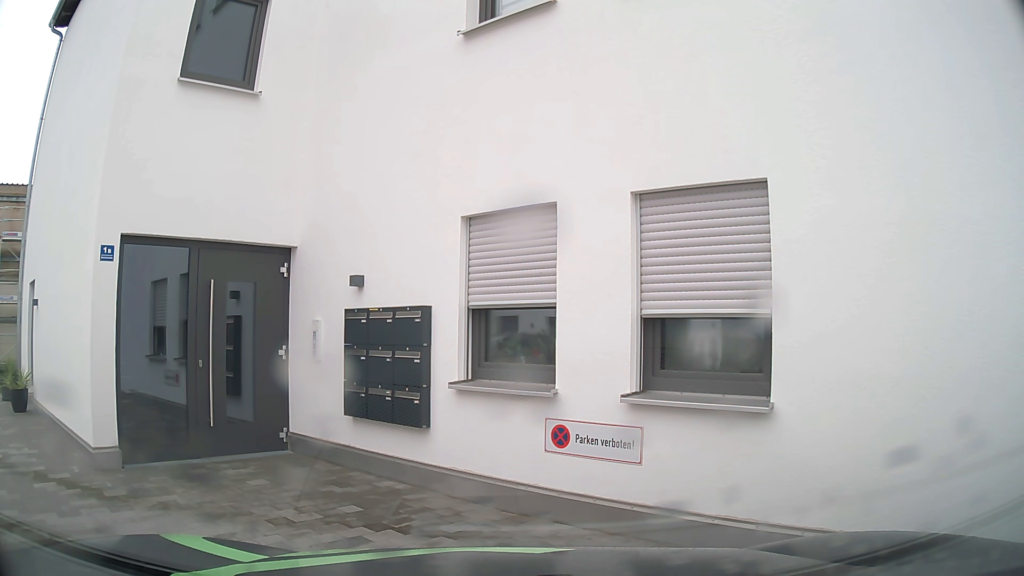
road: tertiary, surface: asphalt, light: Day
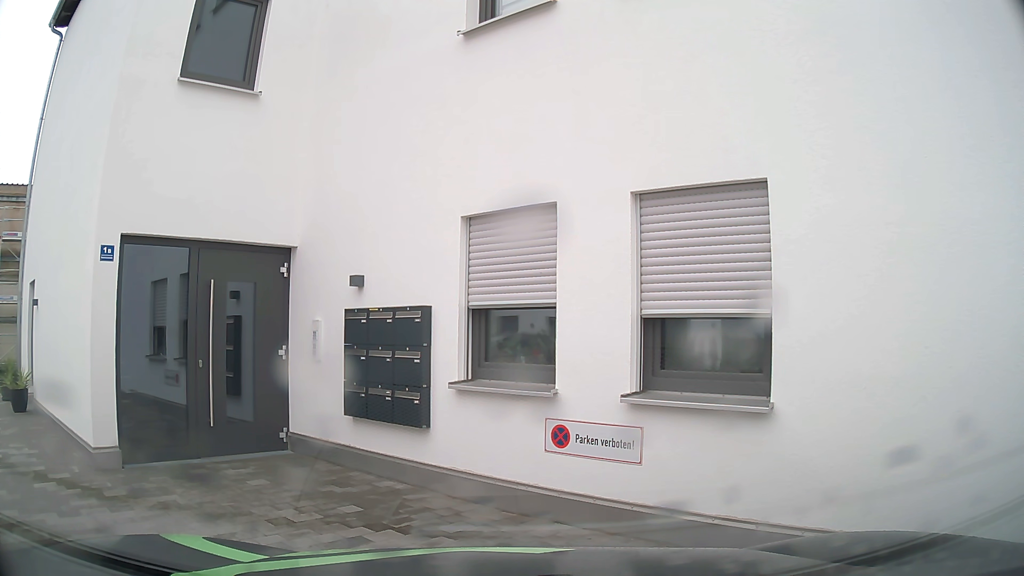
(0.0, 0.0) m; 0°
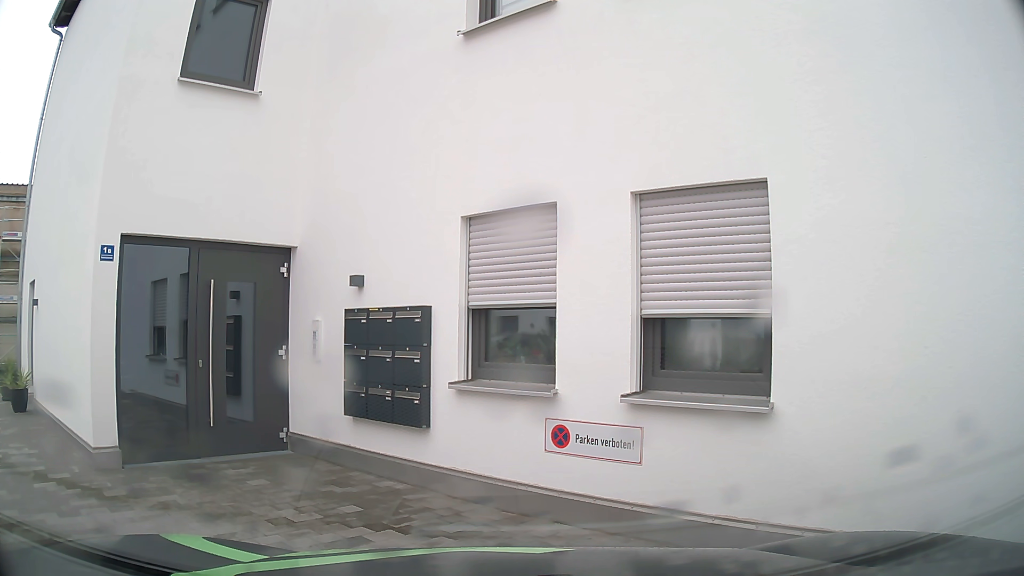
(0.0, 0.0) m; 0°
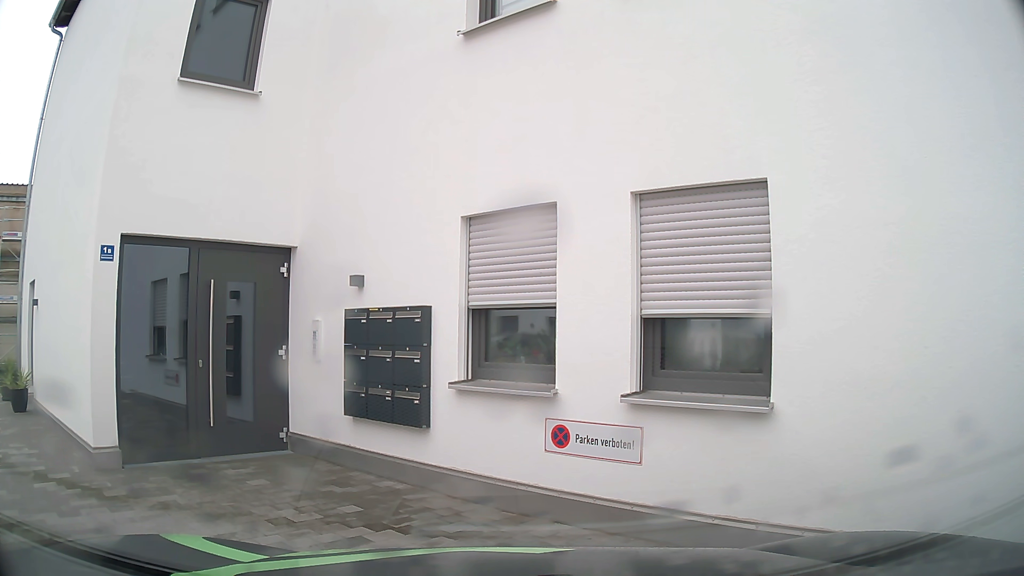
(0.0, 0.0) m; 0°
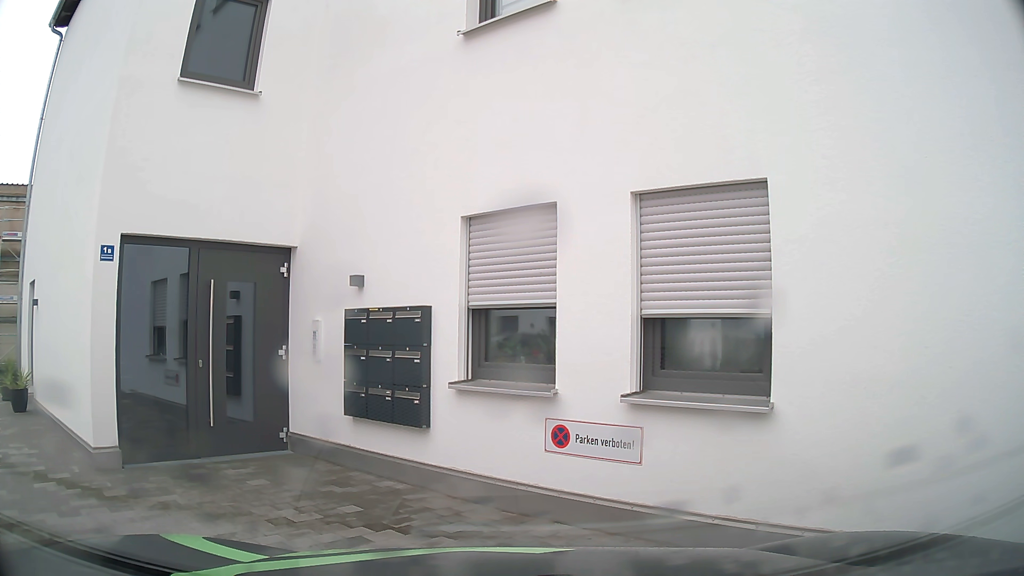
(0.0, 0.0) m; 0°
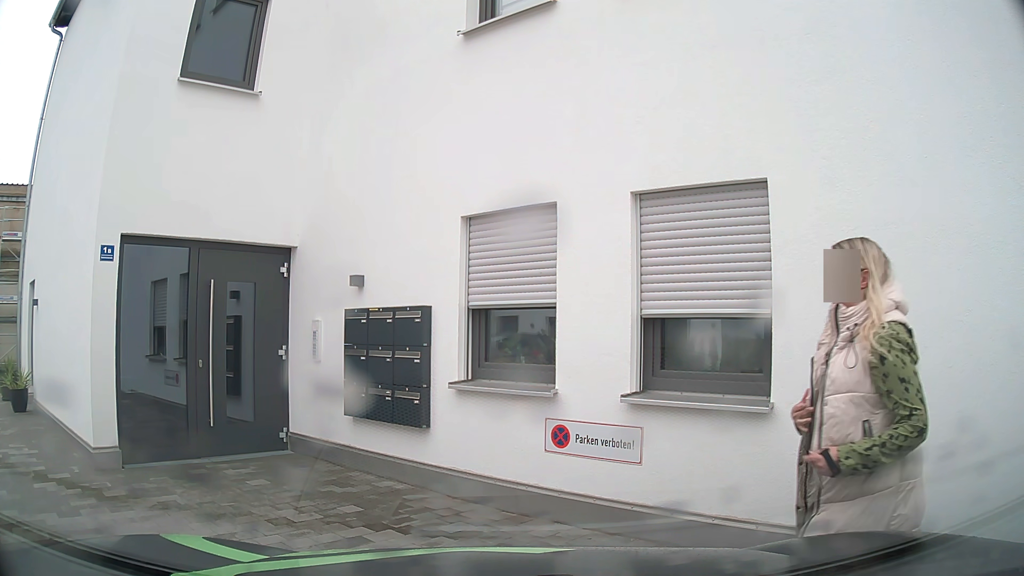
(0.0, 0.0) m; 0°
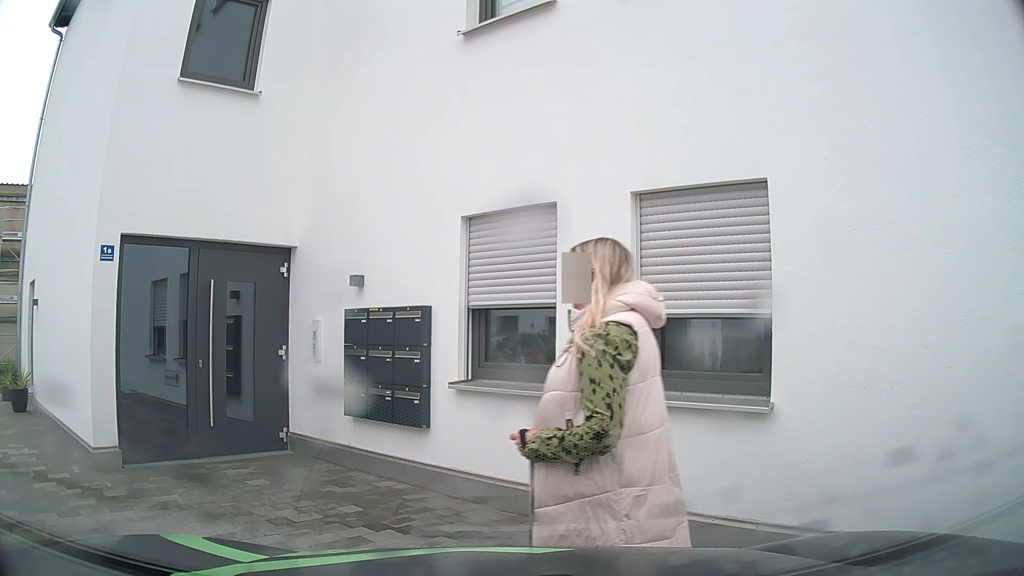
(0.0, 0.0) m; 0°
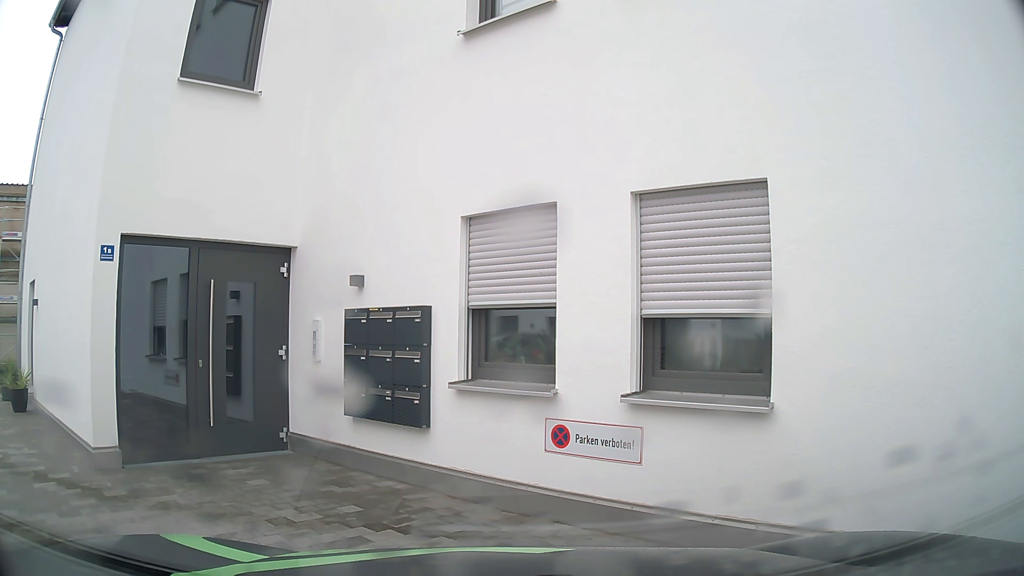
(0.0, 0.0) m; 0°
